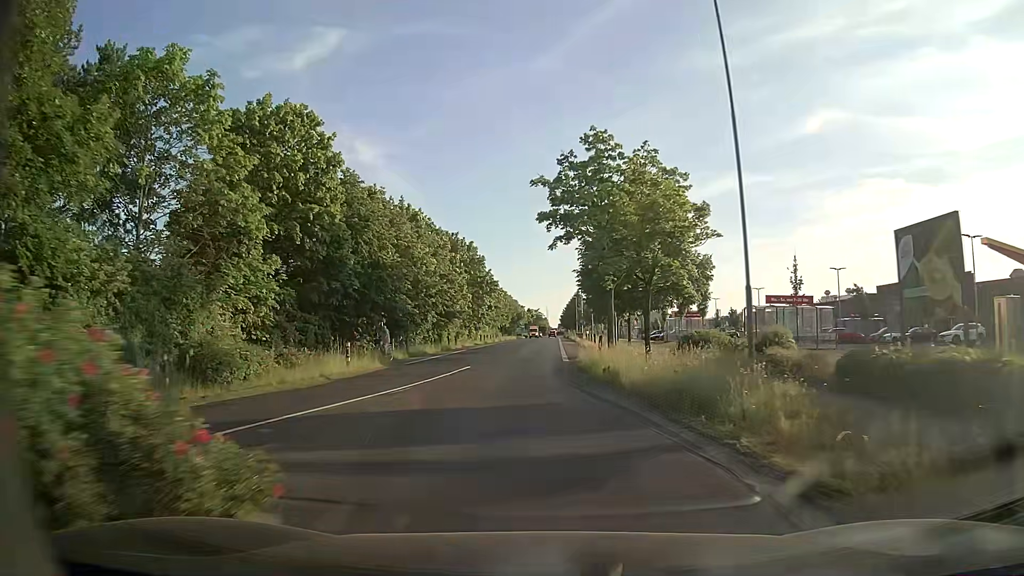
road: tertiary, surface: asphalt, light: Day
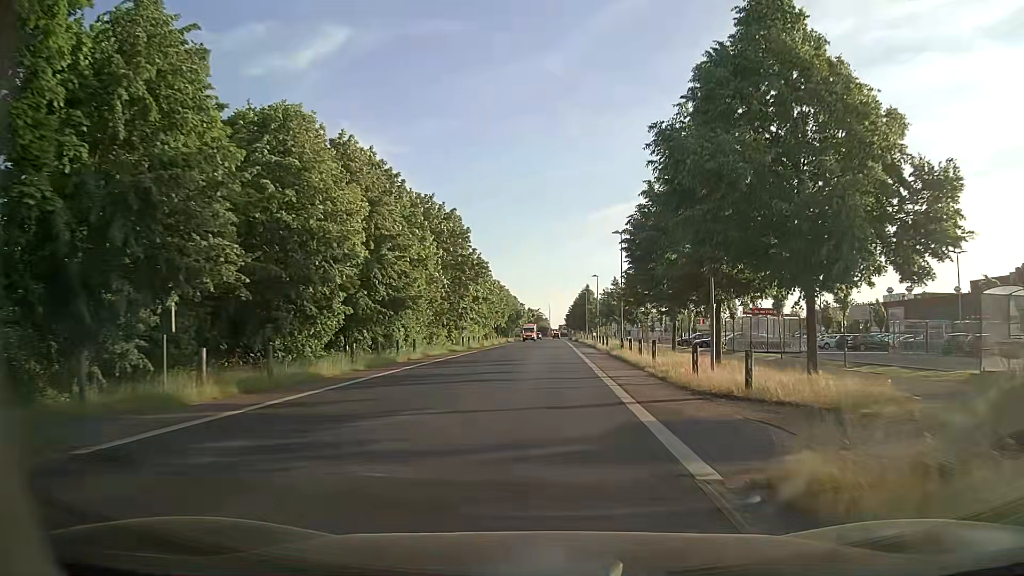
(-0.9, +22.5) m; -2°
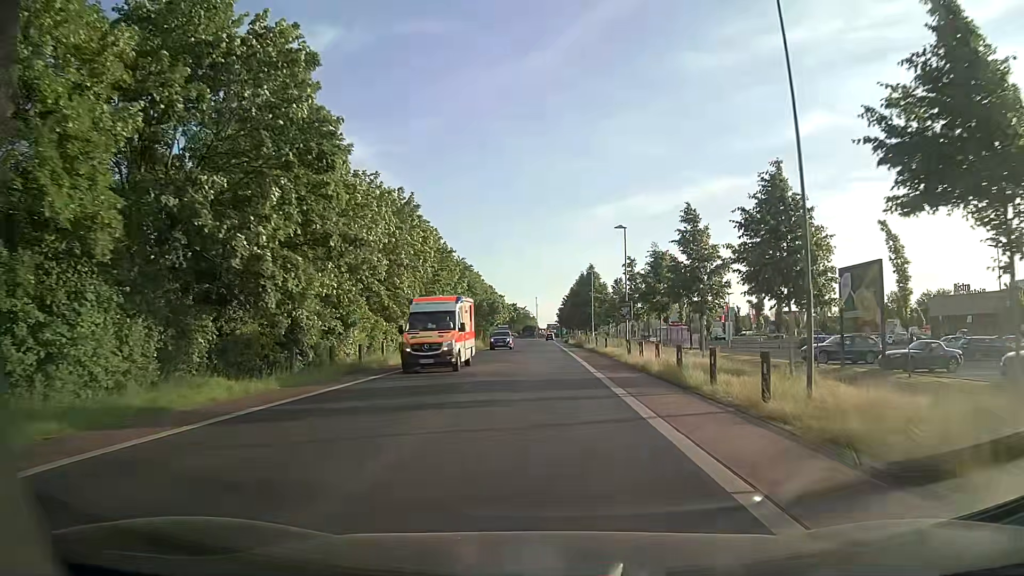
(+0.9, +38.0) m; +2°
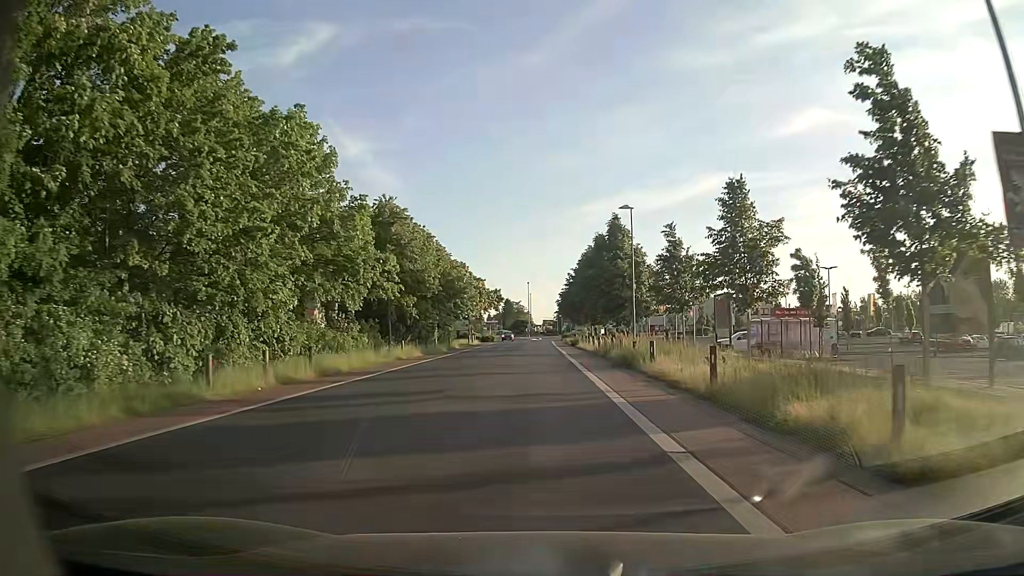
(-0.2, +37.3) m; -1°
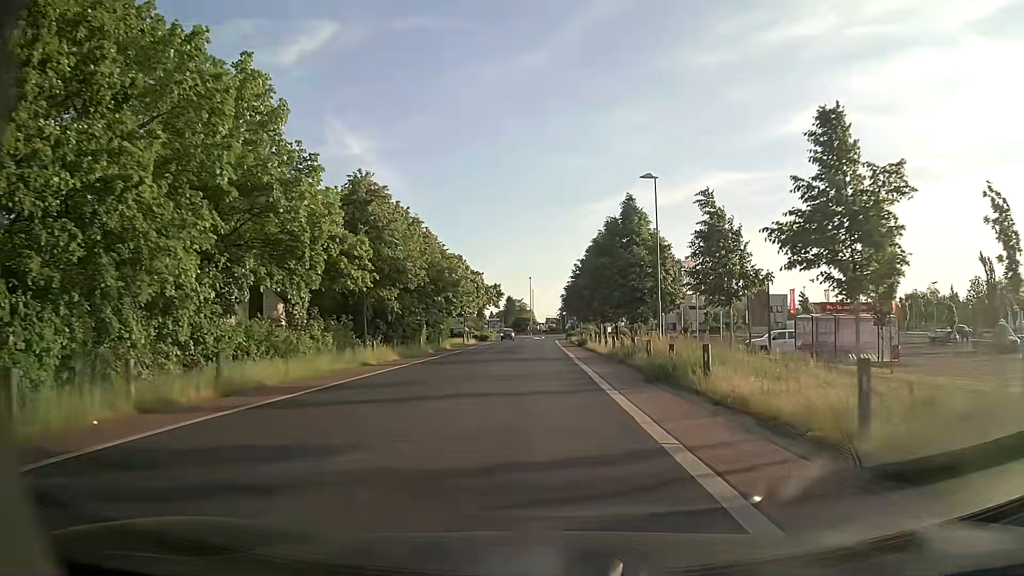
(0.0, +7.3) m; 0°
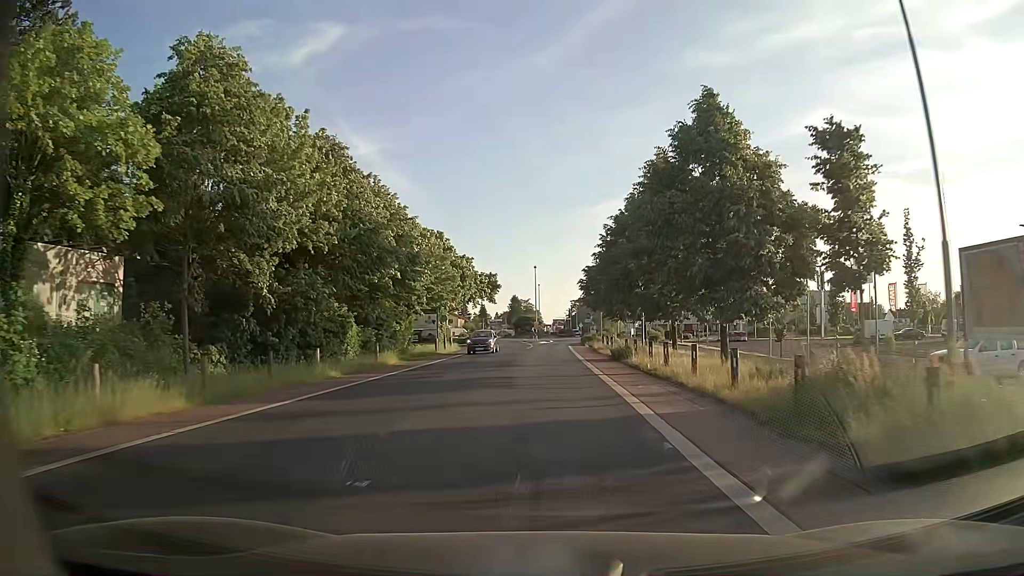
(+0.1, +21.6) m; 0°
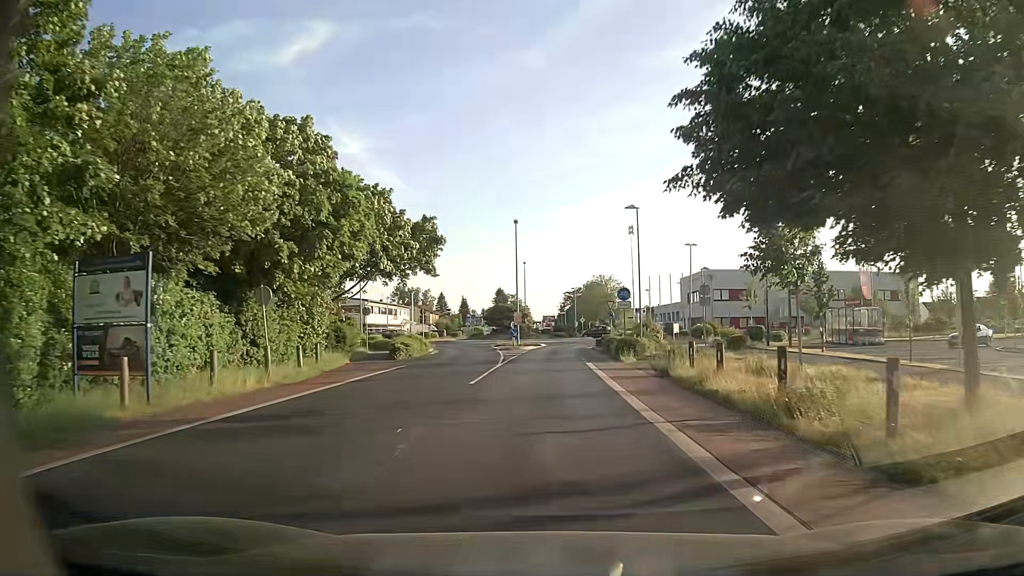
(-0.1, +35.1) m; +1°
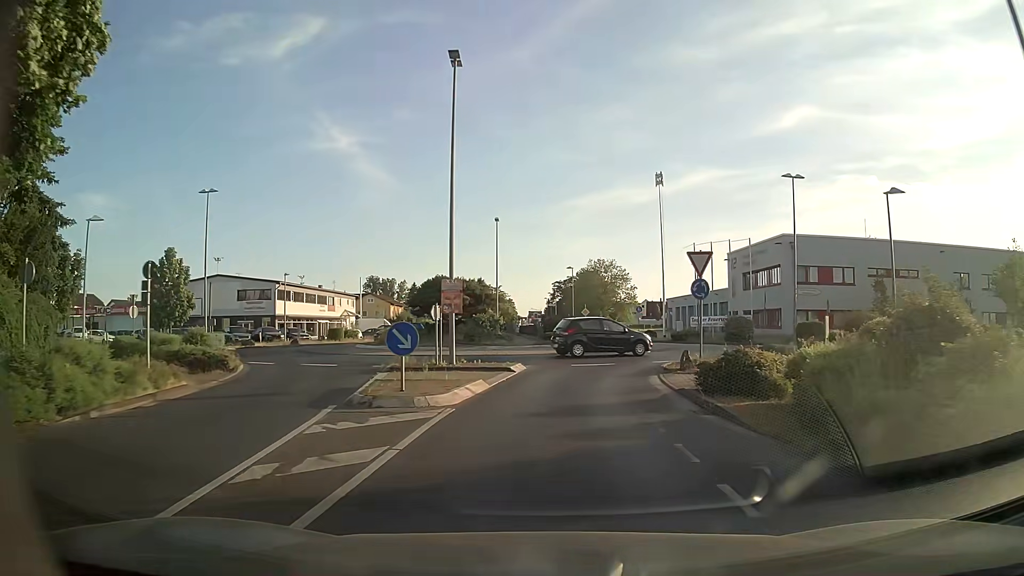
(+0.1, +32.1) m; +1°
(0, +10) (+1, +20) (+6, +29) (+9, +38) (+5, +47) (0, +56) (-1, +66) (-1, +76) (-1, +86) (-1, +96) m
